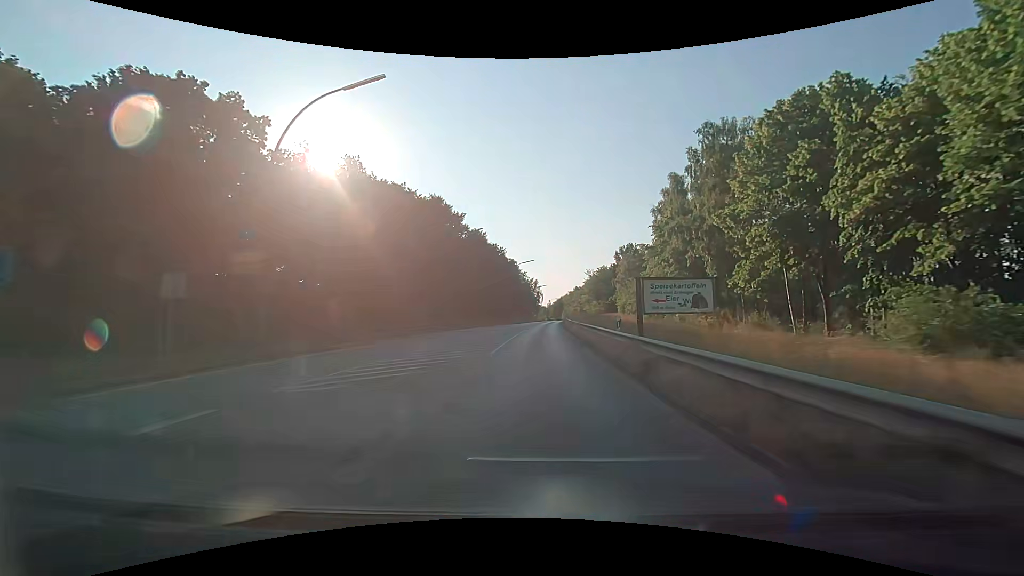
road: secondary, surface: asphalt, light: Day
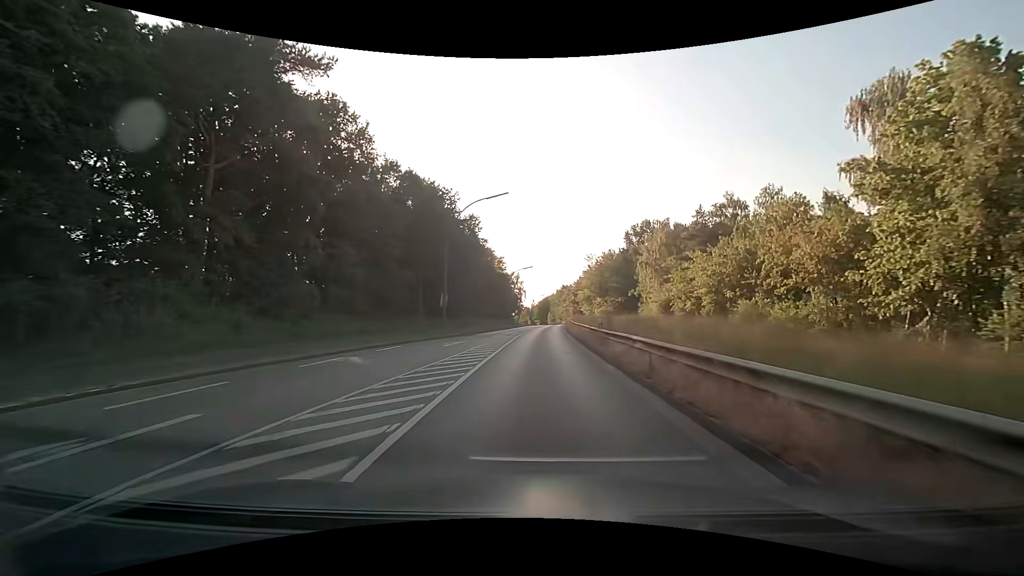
(+0.8, +44.0) m; +2°
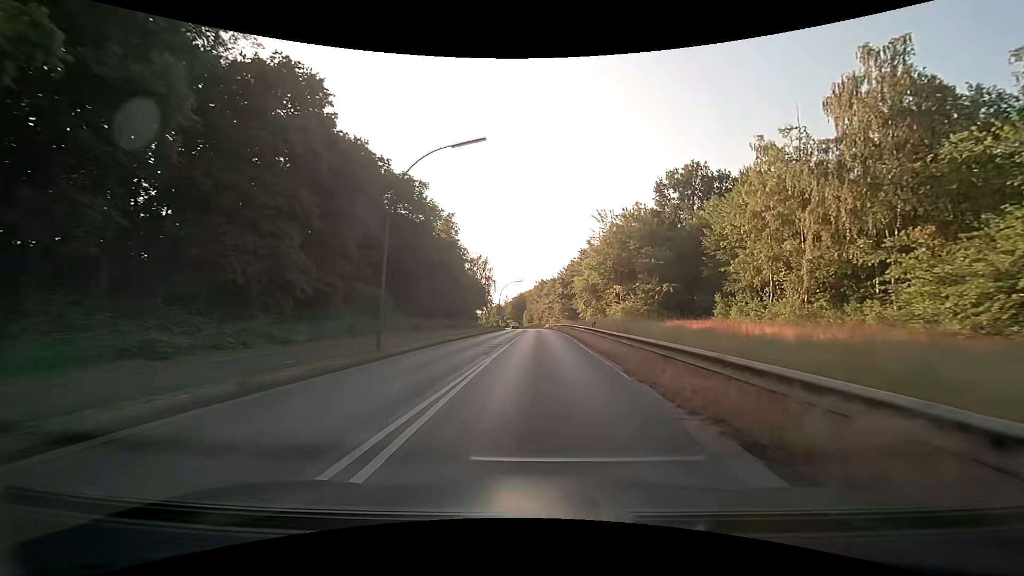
(+1.1, +47.1) m; +3°
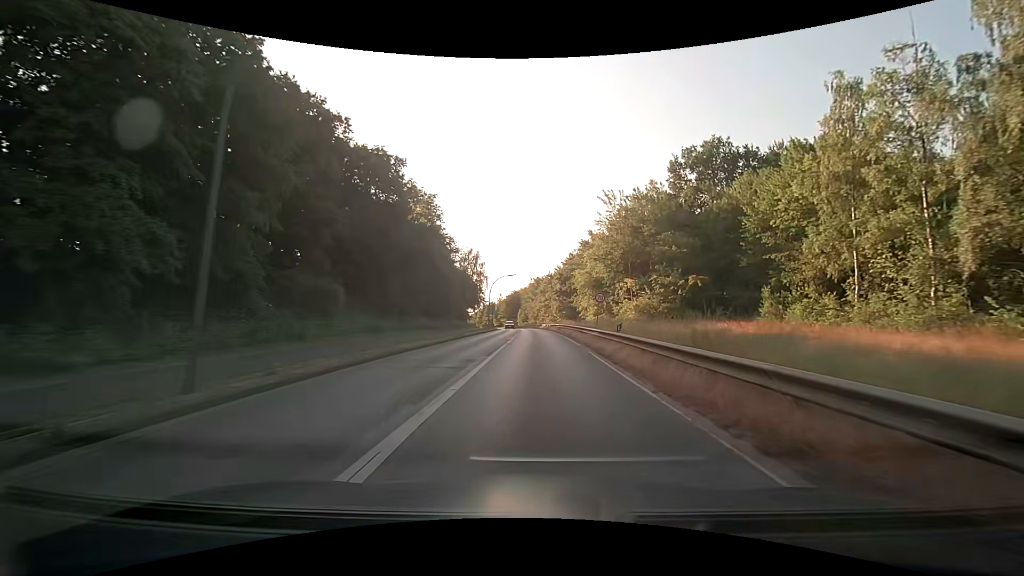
(0.0, +9.8) m; +1°
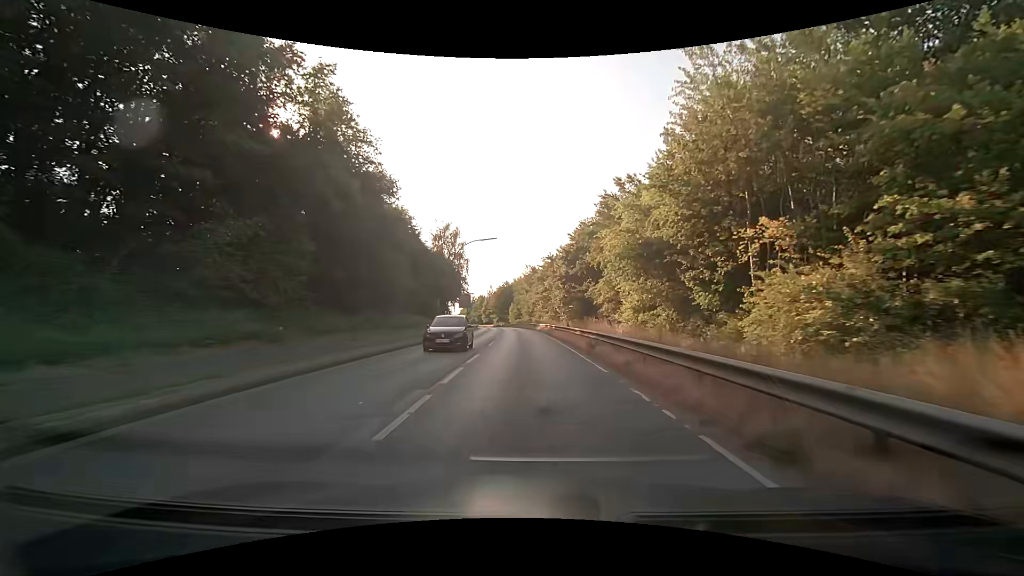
(+0.2, +29.8) m; 0°
(0, +10) (0, +20) (-1, +30) (-1, +40) (-1, +50) (-2, +60) (-3, +70) (-3, +80) (-5, +90) (-6, +100) m
